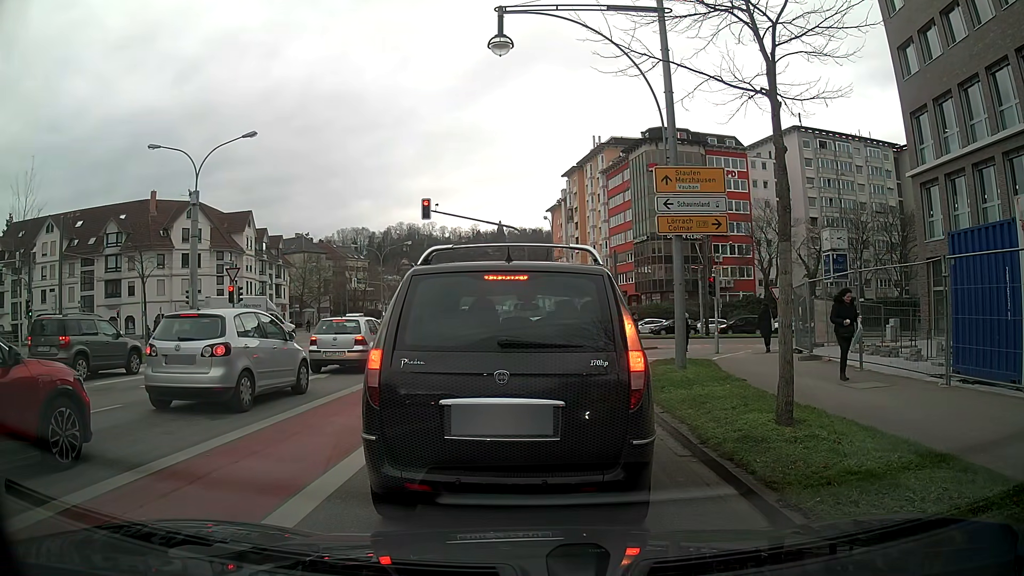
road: primary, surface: asphalt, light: Day
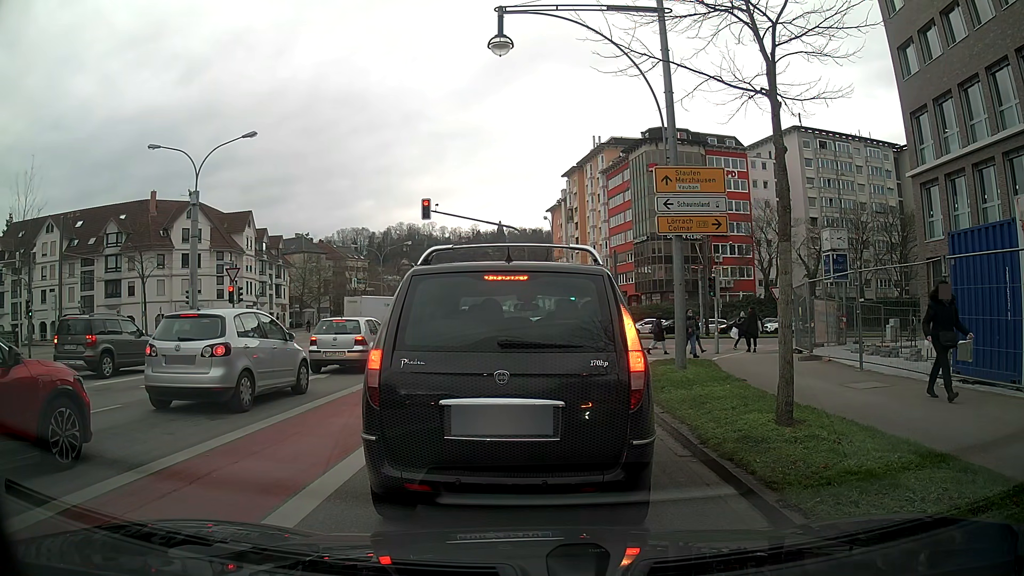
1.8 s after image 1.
(0.0, 0.0) m; 0°
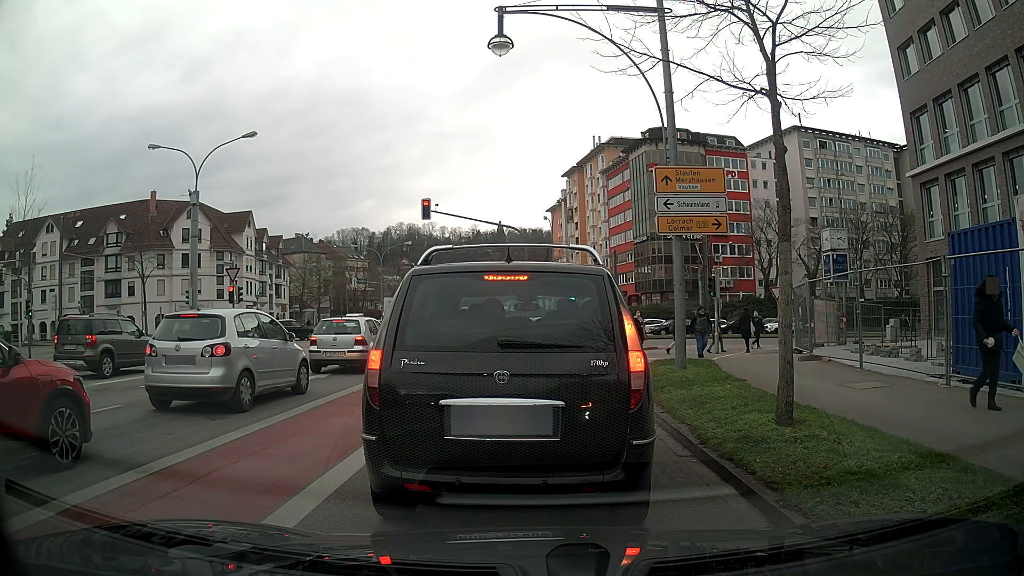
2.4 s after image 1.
(0.0, 0.0) m; 0°
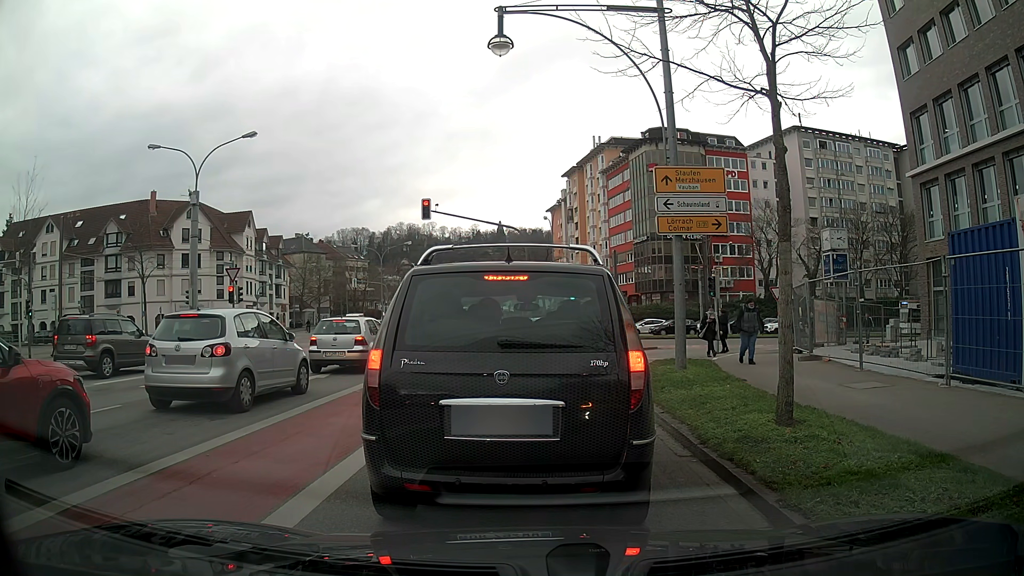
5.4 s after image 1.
(0.0, 0.0) m; 0°
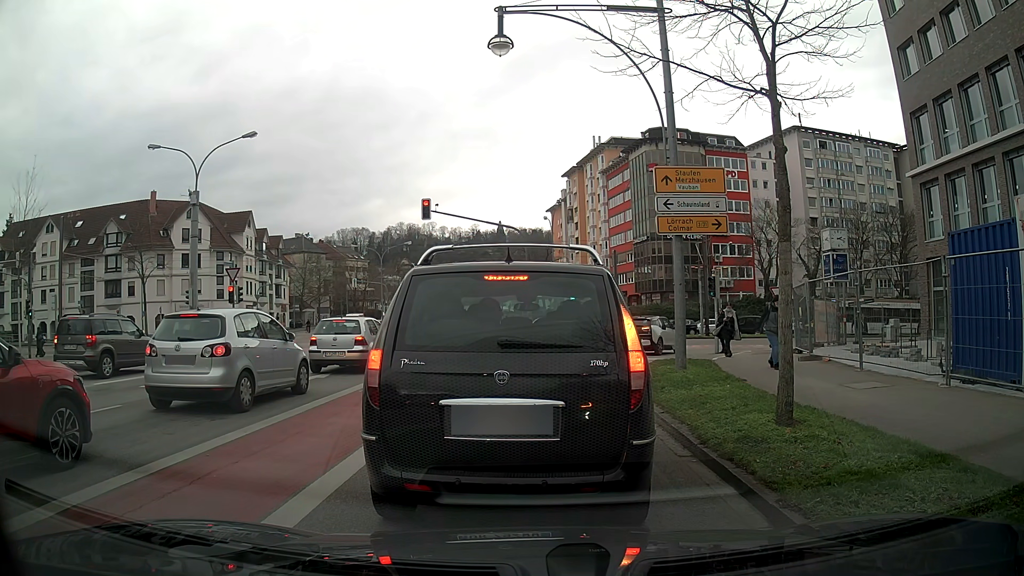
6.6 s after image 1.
(0.0, 0.0) m; 0°
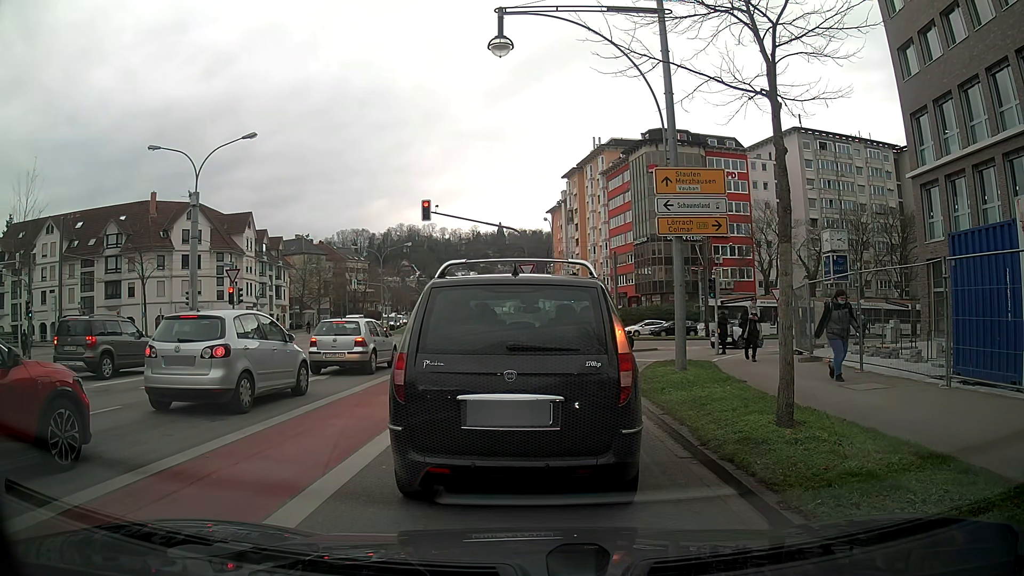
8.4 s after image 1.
(0.0, 0.0) m; 0°
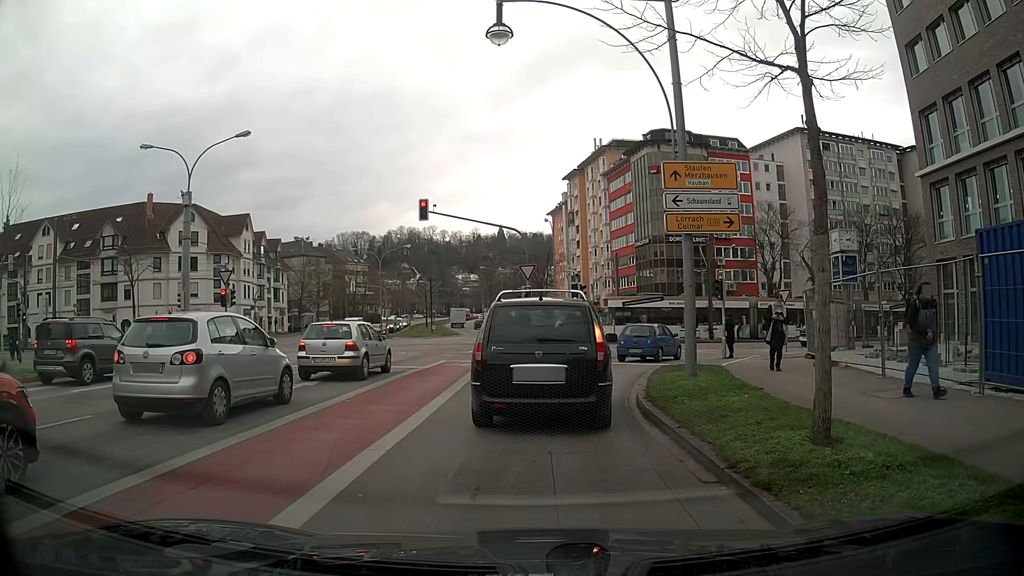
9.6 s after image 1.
(0.0, +1.1) m; +2°
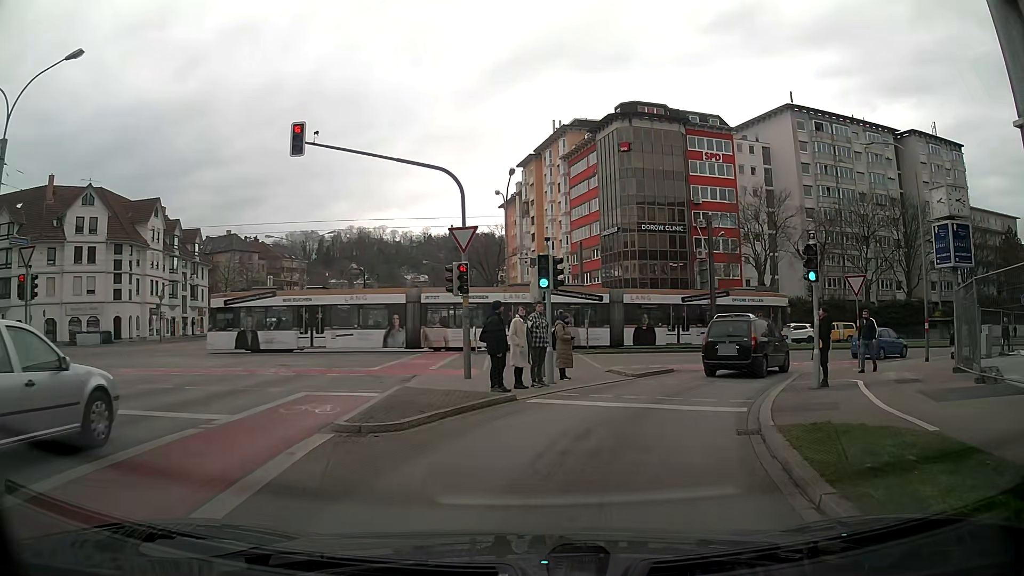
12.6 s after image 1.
(+0.6, +12.6) m; +5°
(+1, +10) (+5, +19) (+11, +27) (+19, +32) (+29, +35) (+39, +38) (+48, +40) (+58, +43) (+68, +45) (+77, +48) m
